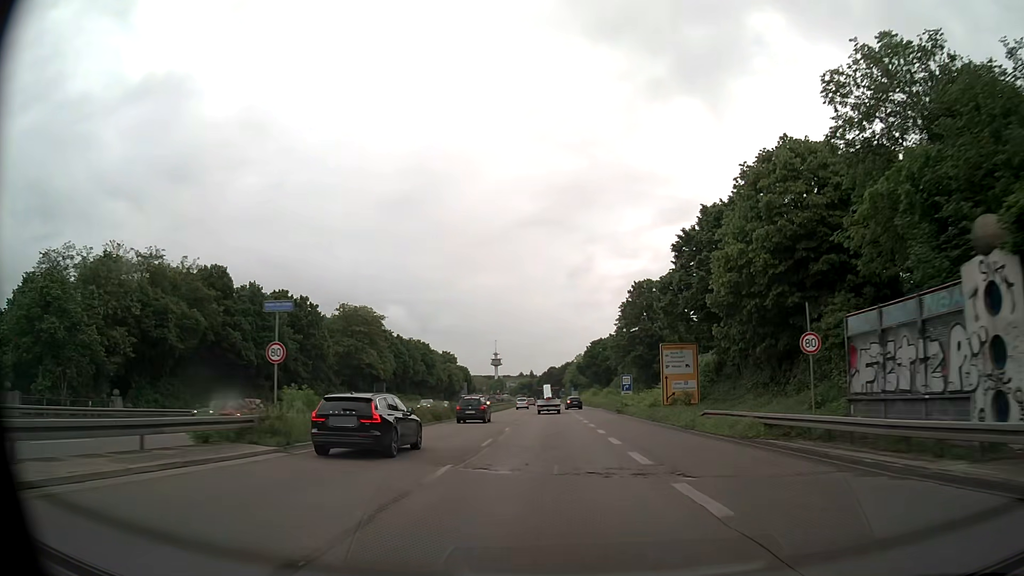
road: trunk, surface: asphalt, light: Day
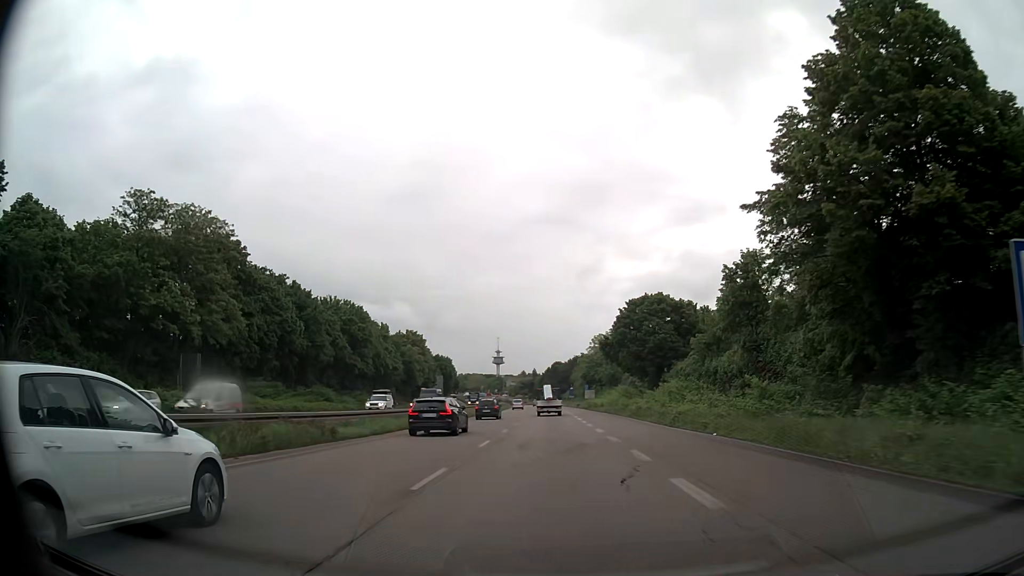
(-0.1, +54.6) m; -1°
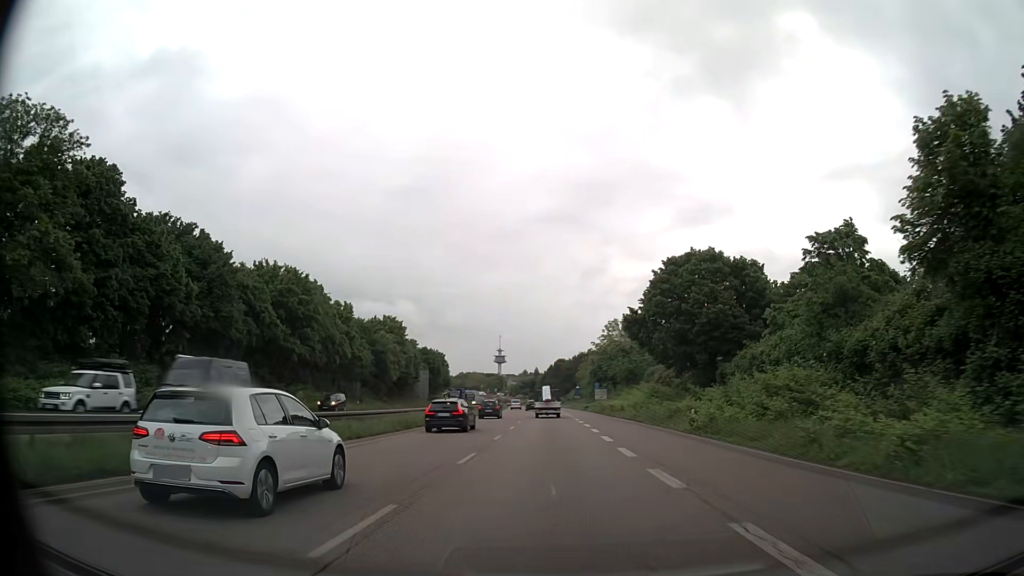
(0.0, +22.1) m; 0°
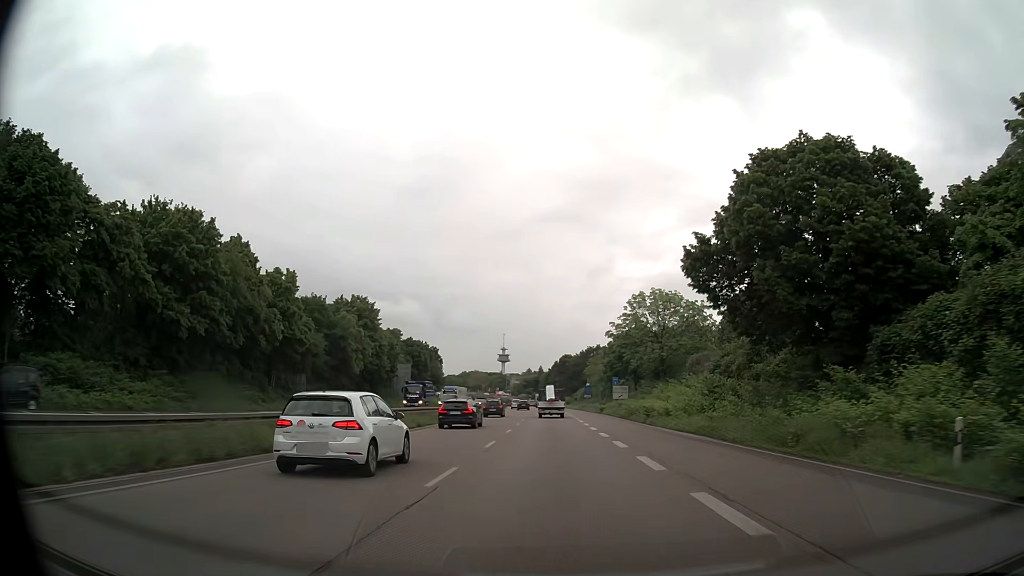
(-0.1, +22.2) m; 0°
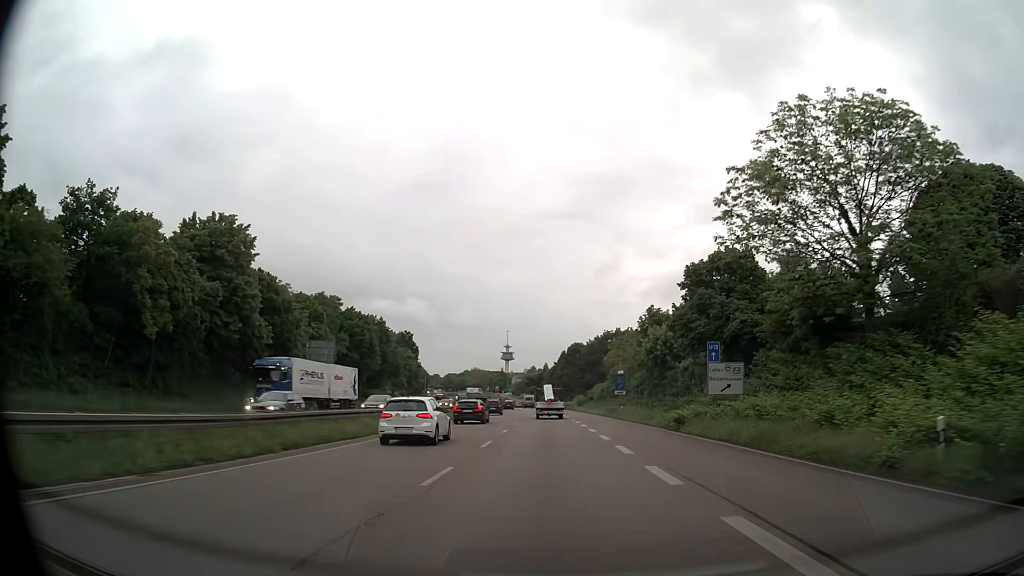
(-0.2, +44.7) m; -1°
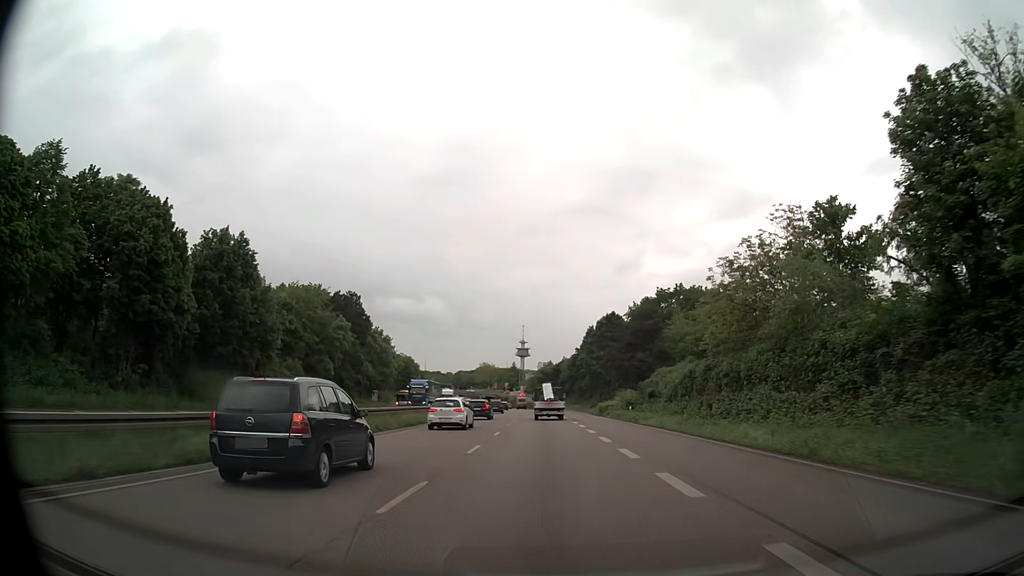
(-0.7, +56.6) m; -2°
